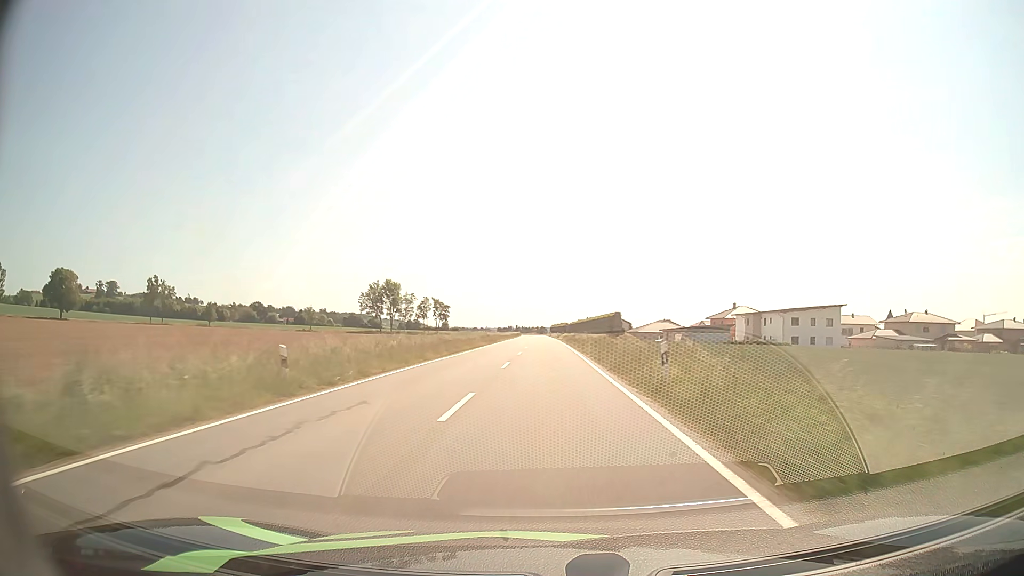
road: tertiary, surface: asphalt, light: Day
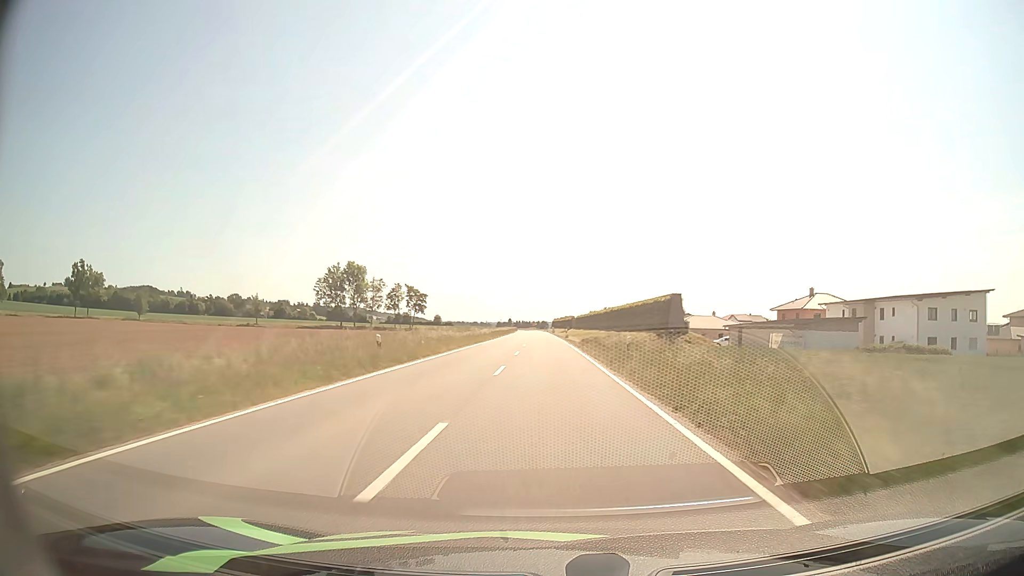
(-0.1, +42.0) m; 0°
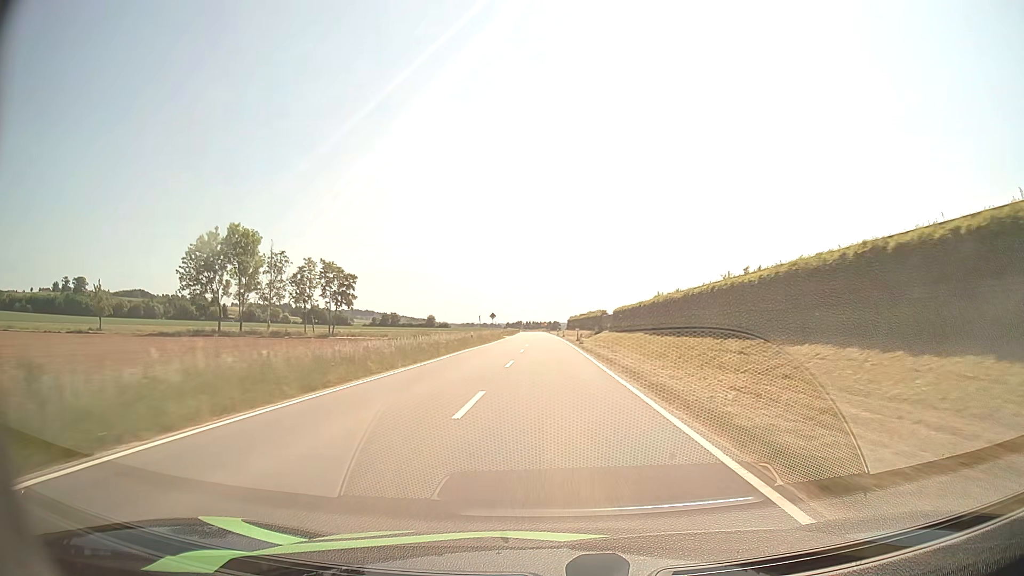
(-0.5, +70.5) m; -1°
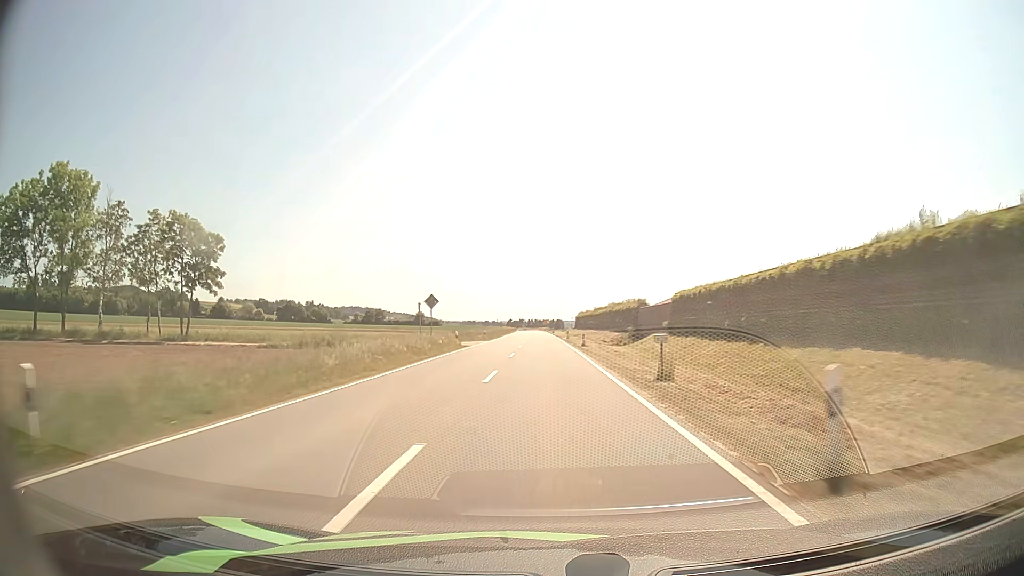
(0.0, +43.4) m; 0°
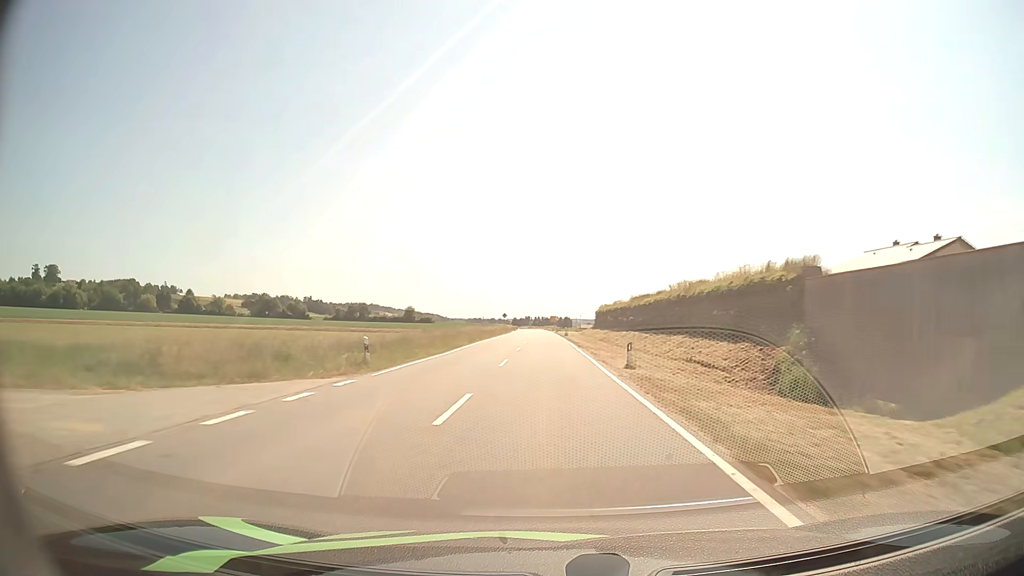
(-0.2, +44.3) m; 0°
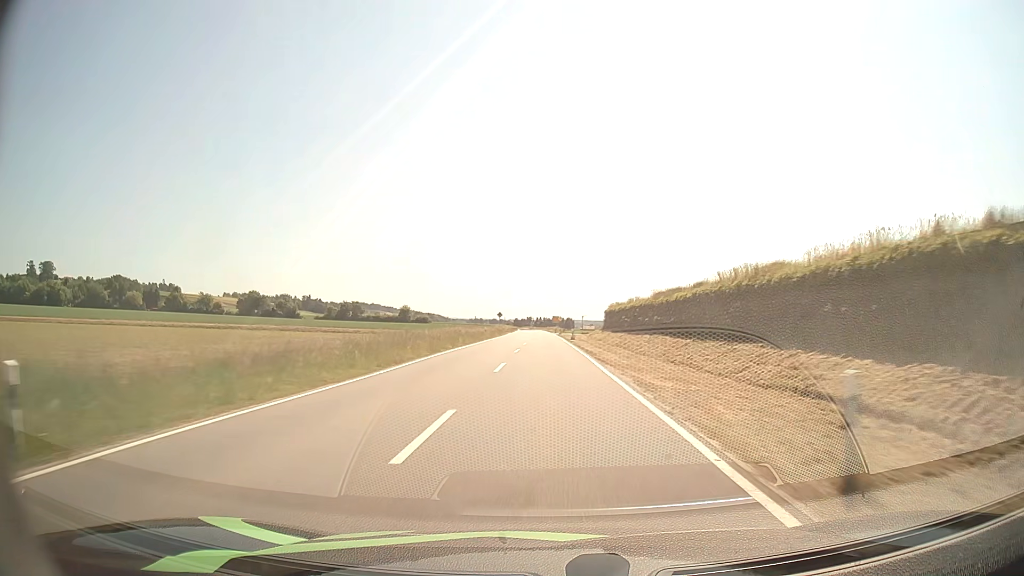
(0.0, +15.0) m; 0°
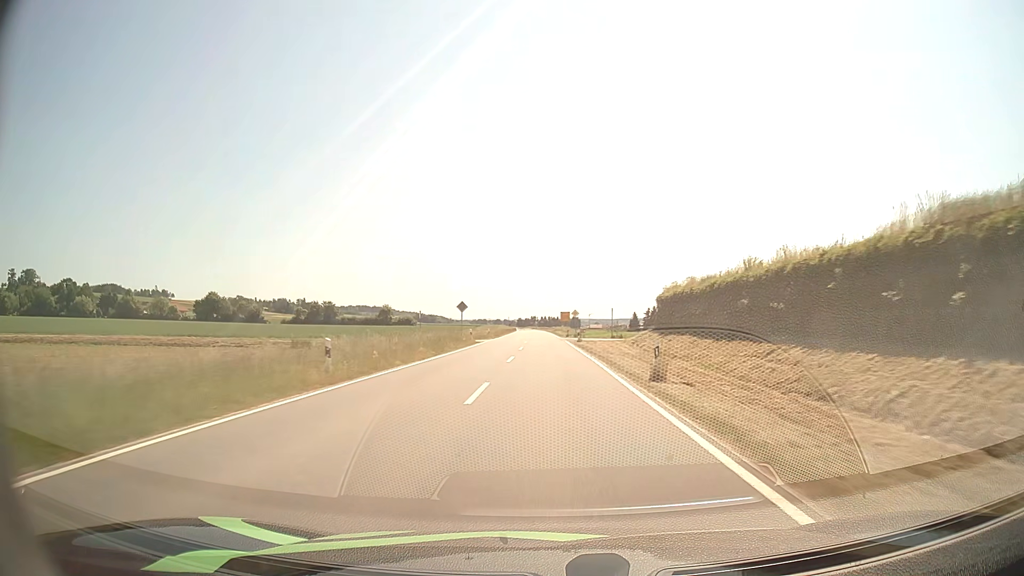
(-0.2, +45.1) m; 0°
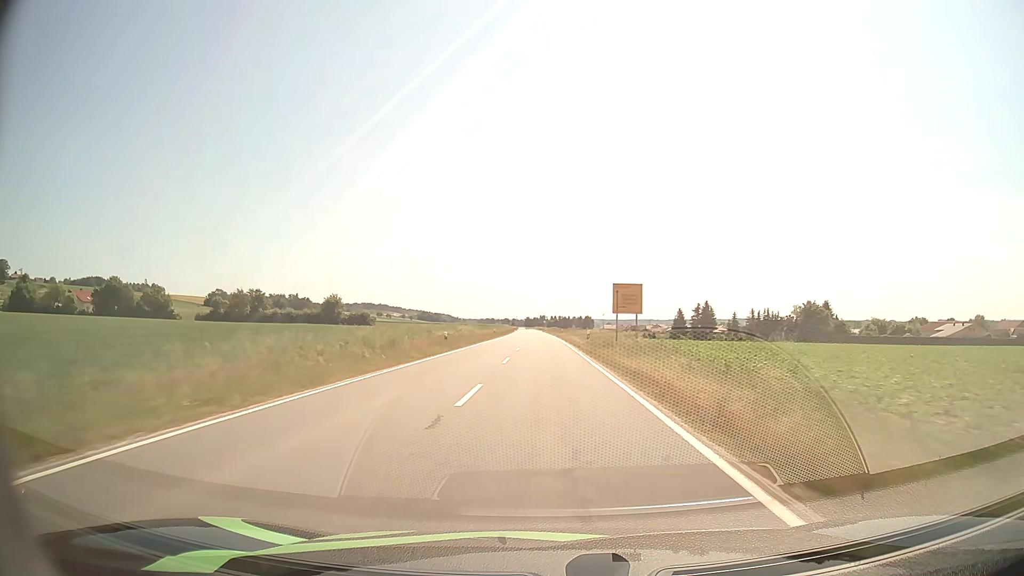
(-0.7, +75.0) m; -1°
(0, +10) (0, +20) (0, +30) (0, +40) (0, +50) (-1, +60) (-1, +70) (-1, +80) (-1, +90) (-1, +100) m
